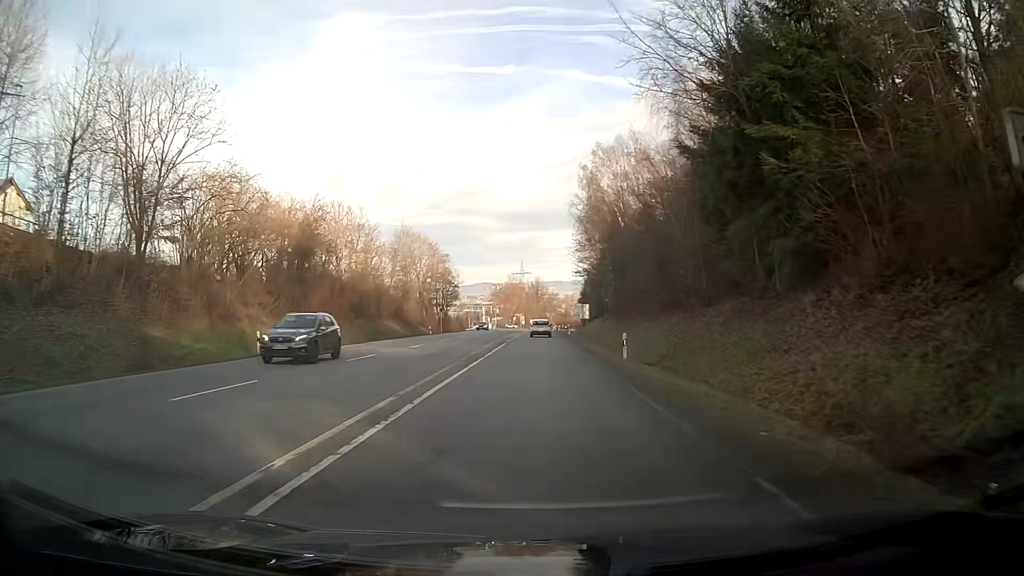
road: secondary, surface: asphalt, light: Day
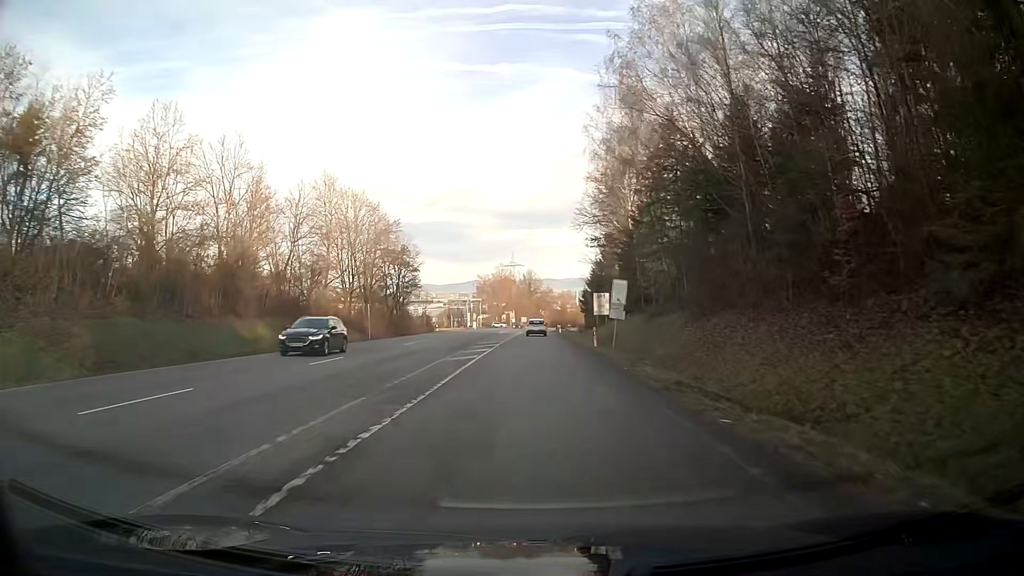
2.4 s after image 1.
(+0.5, +36.8) m; +1°
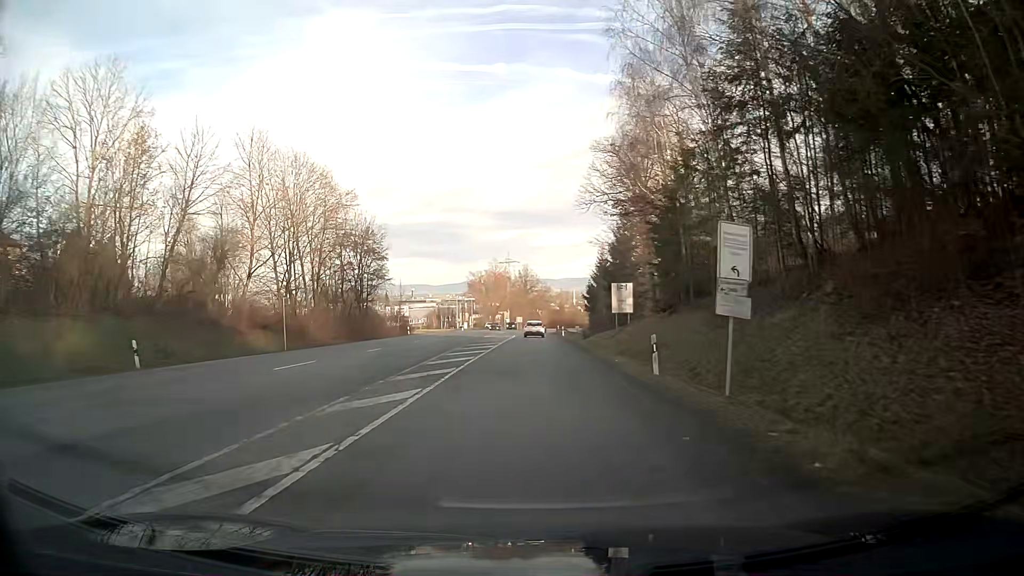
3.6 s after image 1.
(+0.1, +18.4) m; +1°
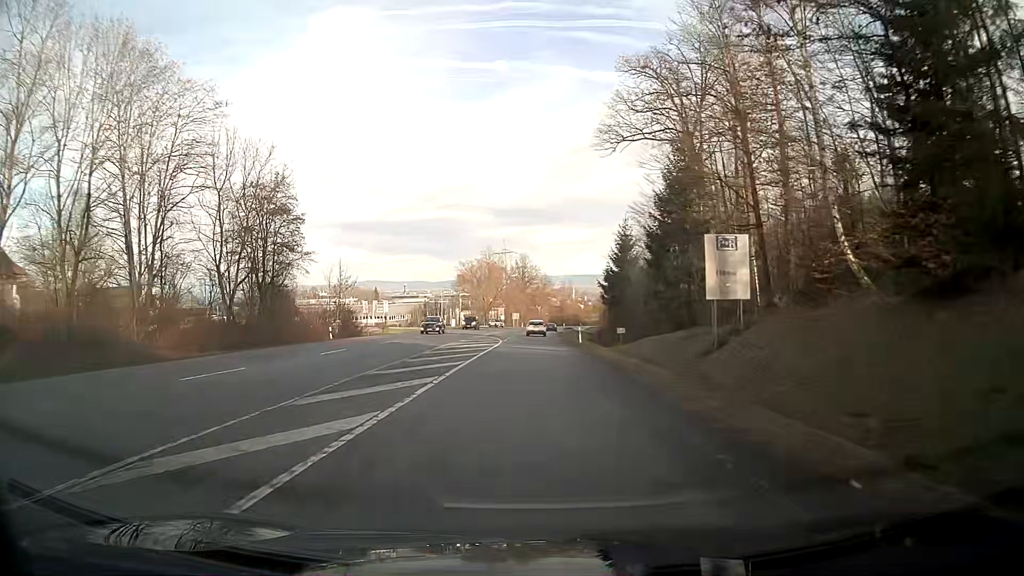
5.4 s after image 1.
(0.0, +27.6) m; 0°
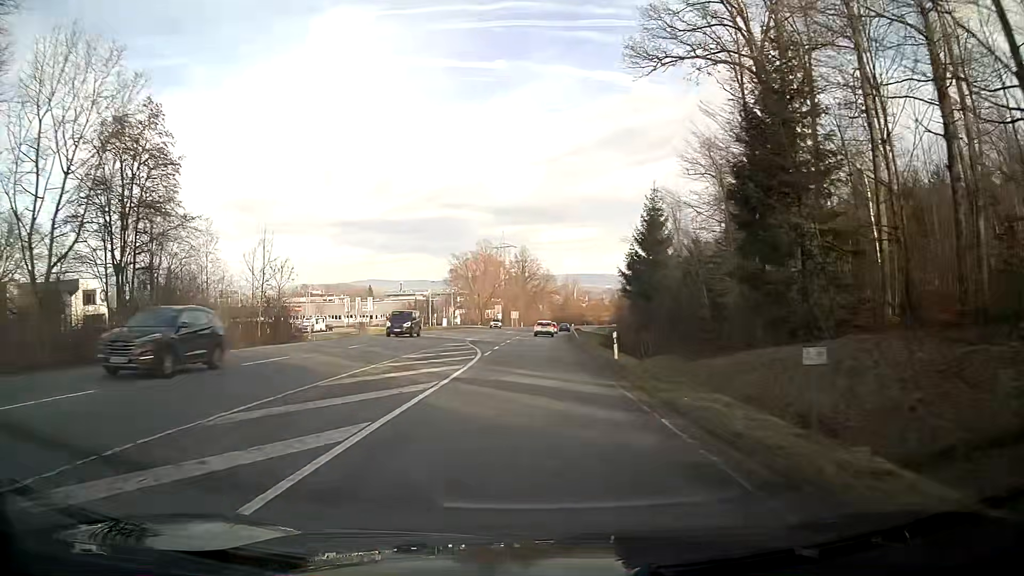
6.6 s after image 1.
(0.0, +18.4) m; 0°
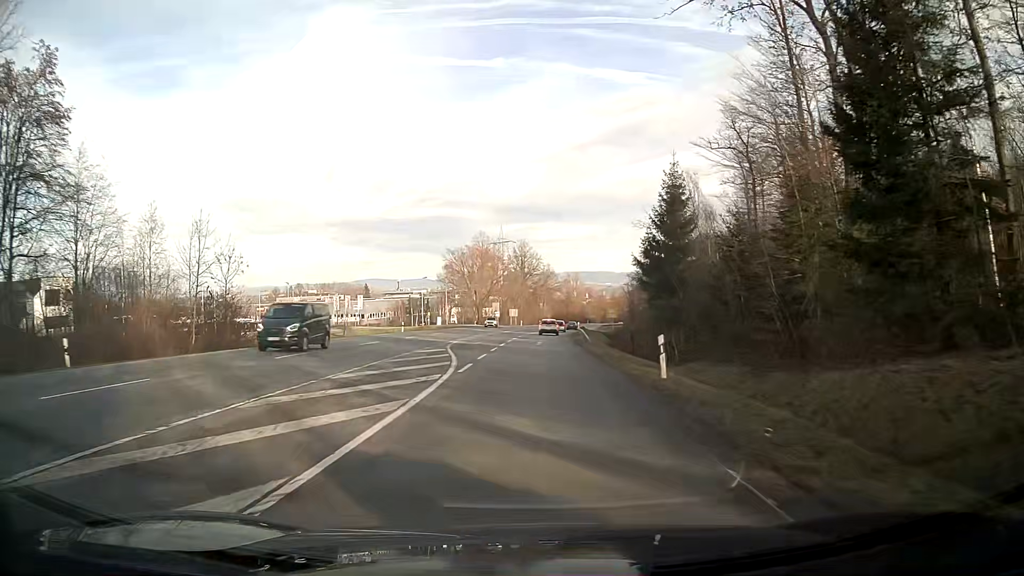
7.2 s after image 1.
(0.0, +9.2) m; 0°
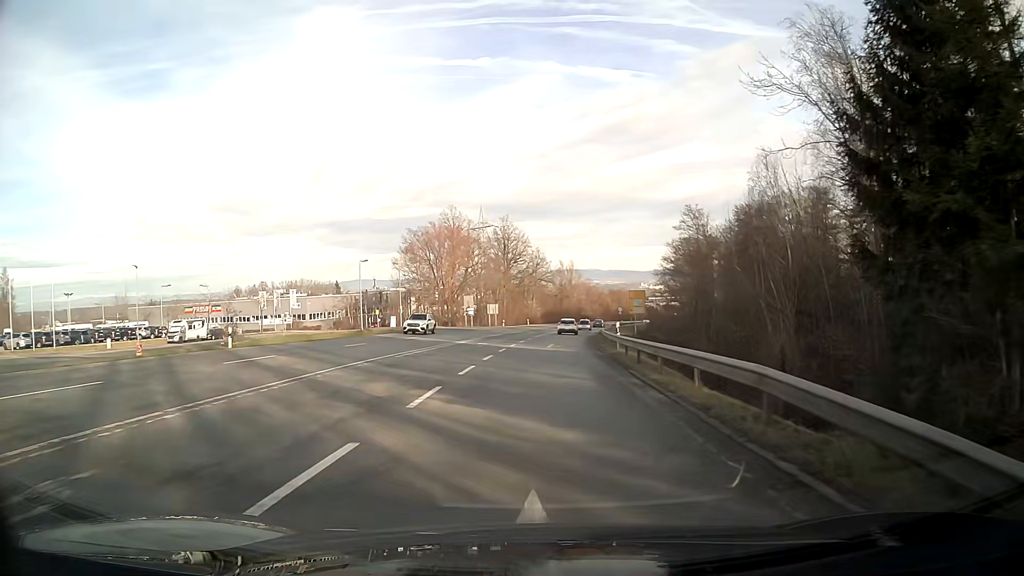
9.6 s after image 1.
(+0.3, +36.8) m; +1°
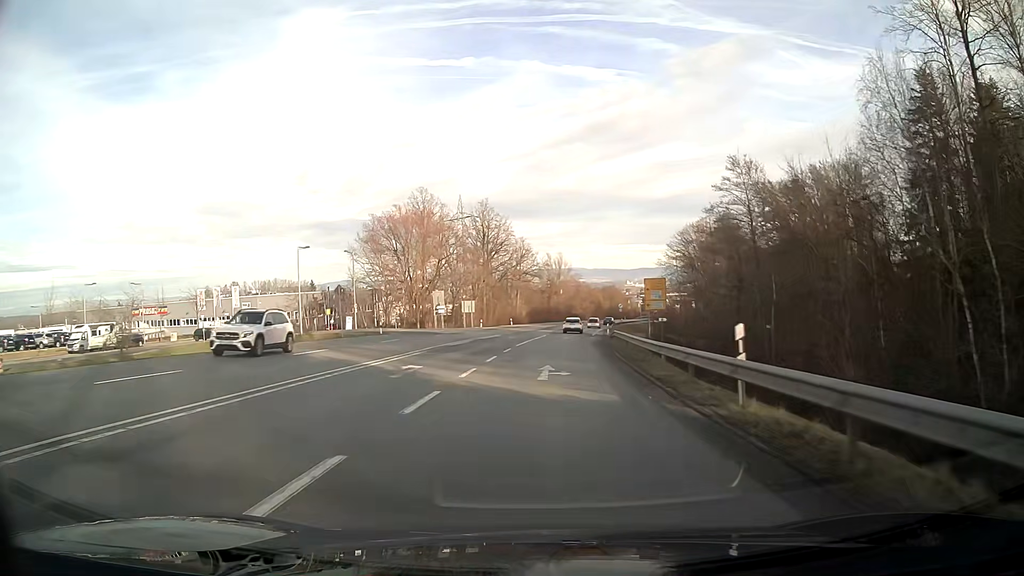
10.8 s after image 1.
(+0.2, +18.3) m; +2°
